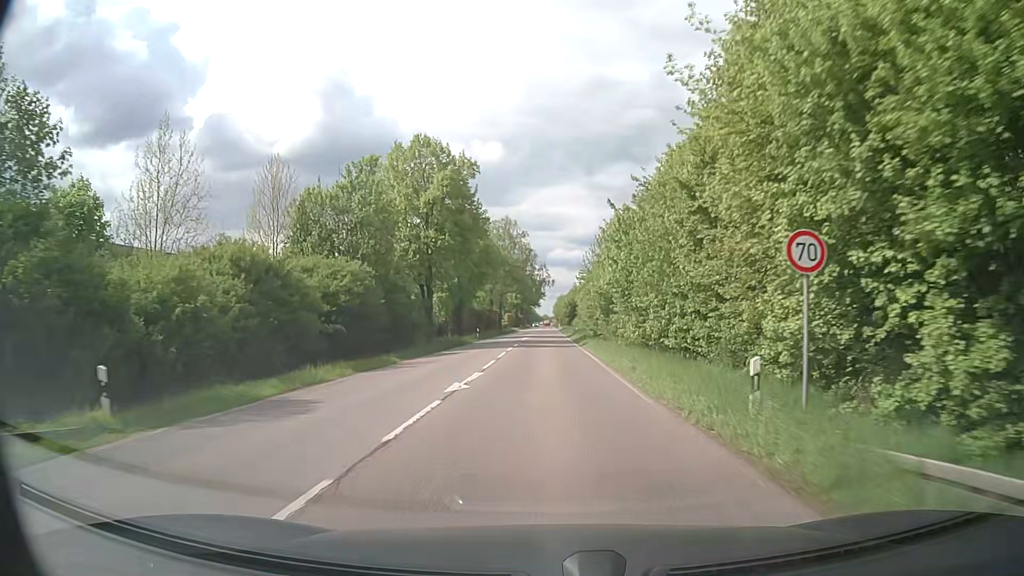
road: secondary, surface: asphalt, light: Day
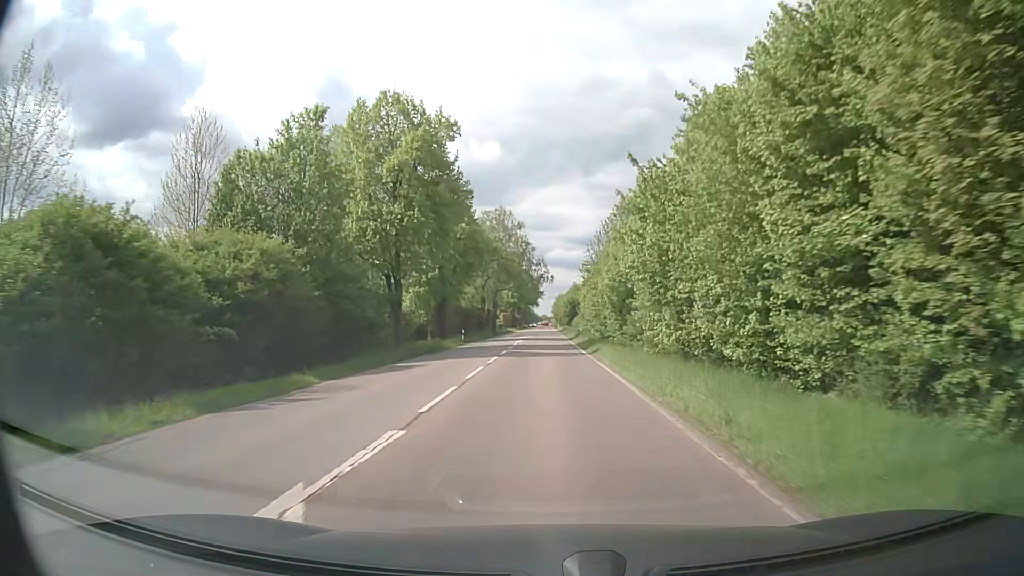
(0.0, +9.8) m; 0°
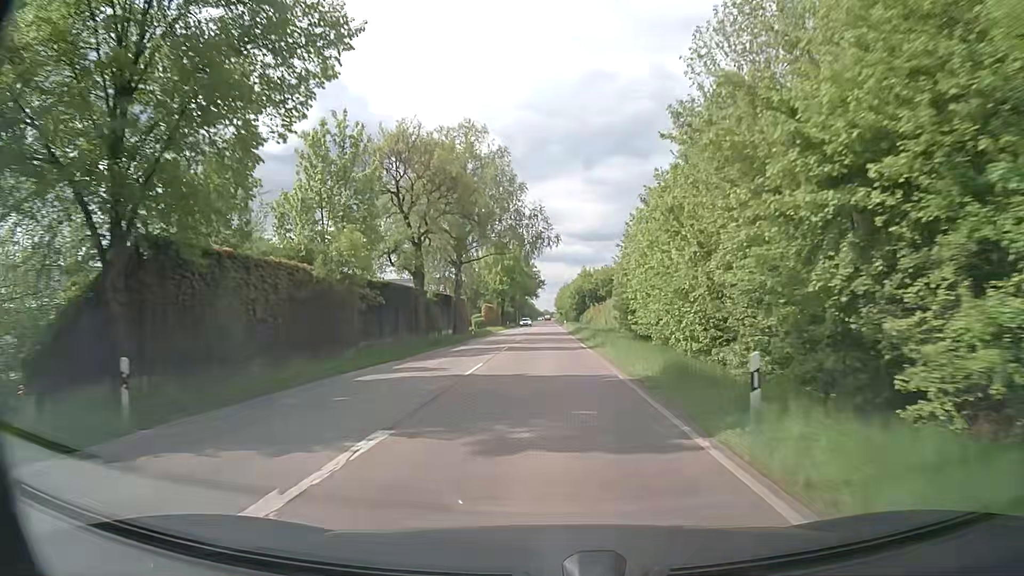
(-0.1, +42.5) m; -1°
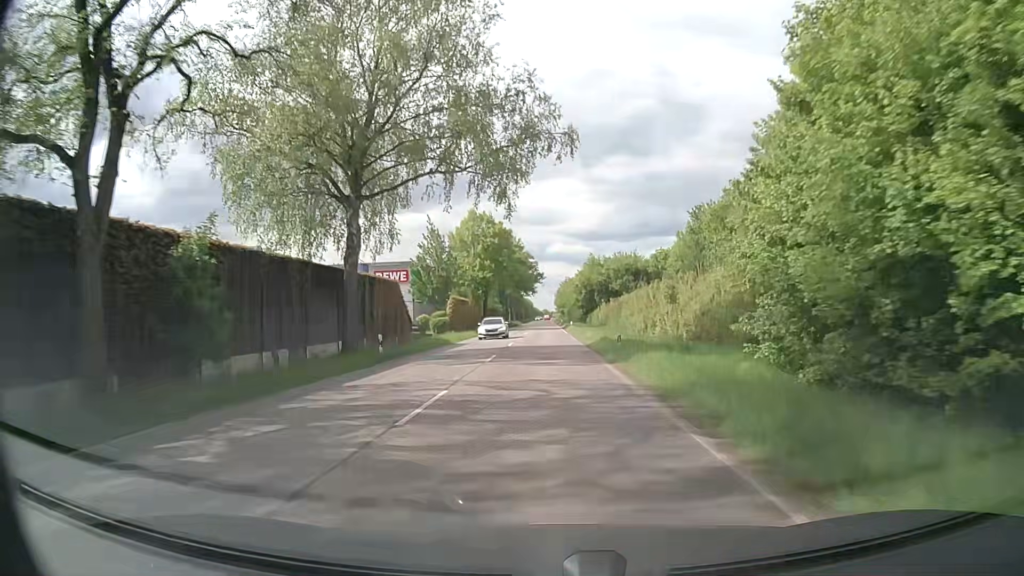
(+0.3, +31.1) m; +1°
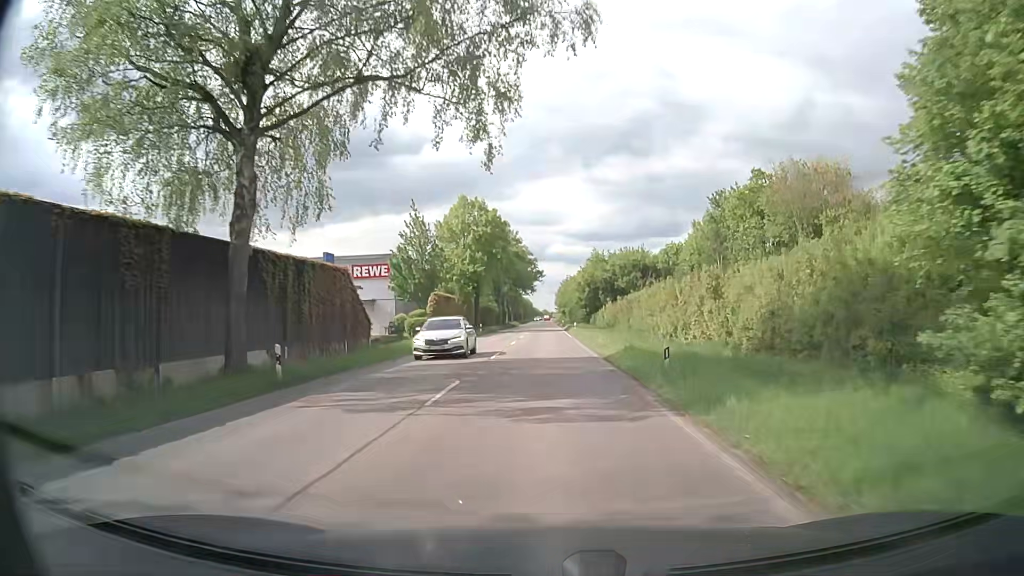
(0.0, +10.1) m; -1°
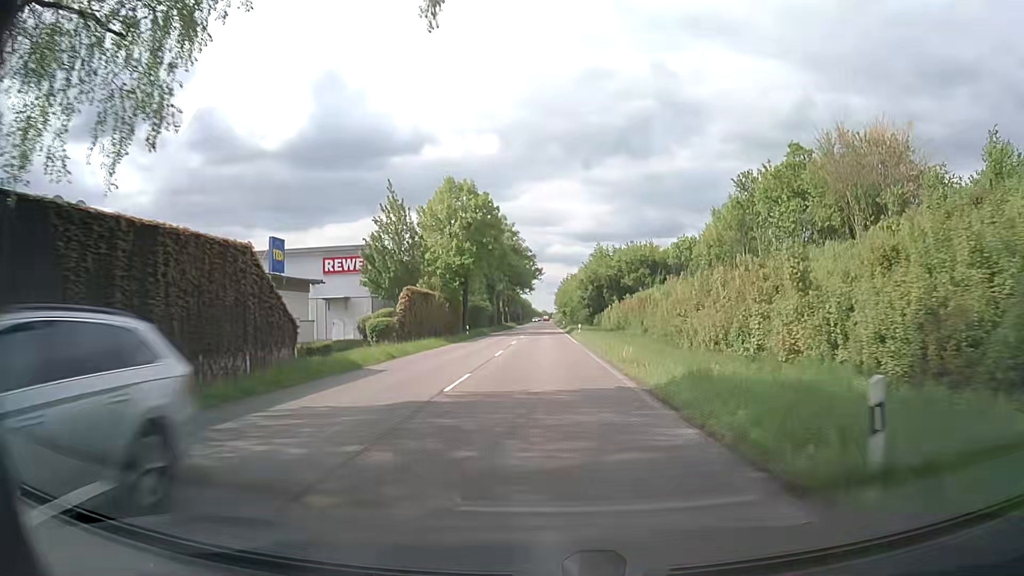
(+0.1, +10.0) m; +1°
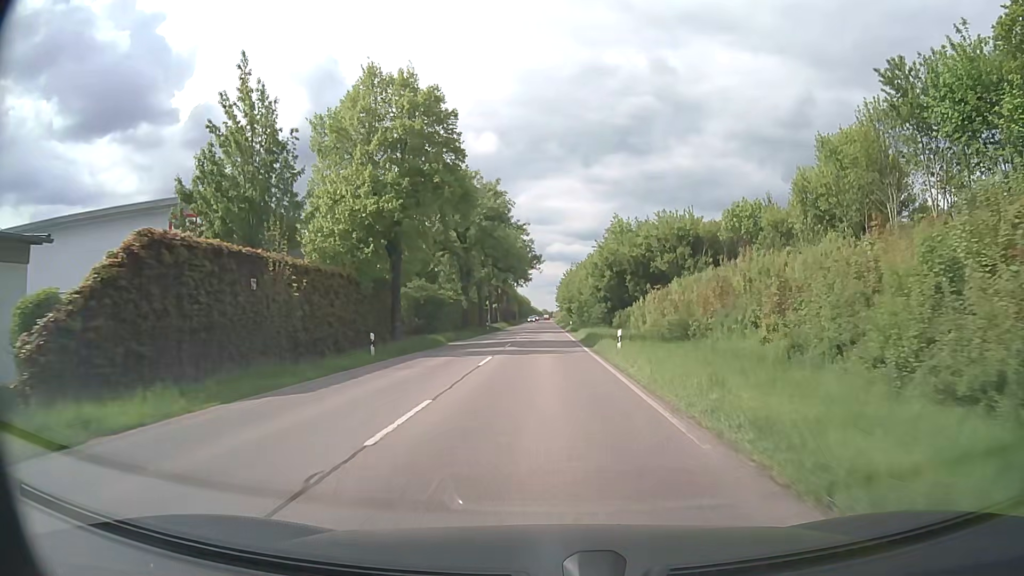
(0.0, +29.5) m; 0°
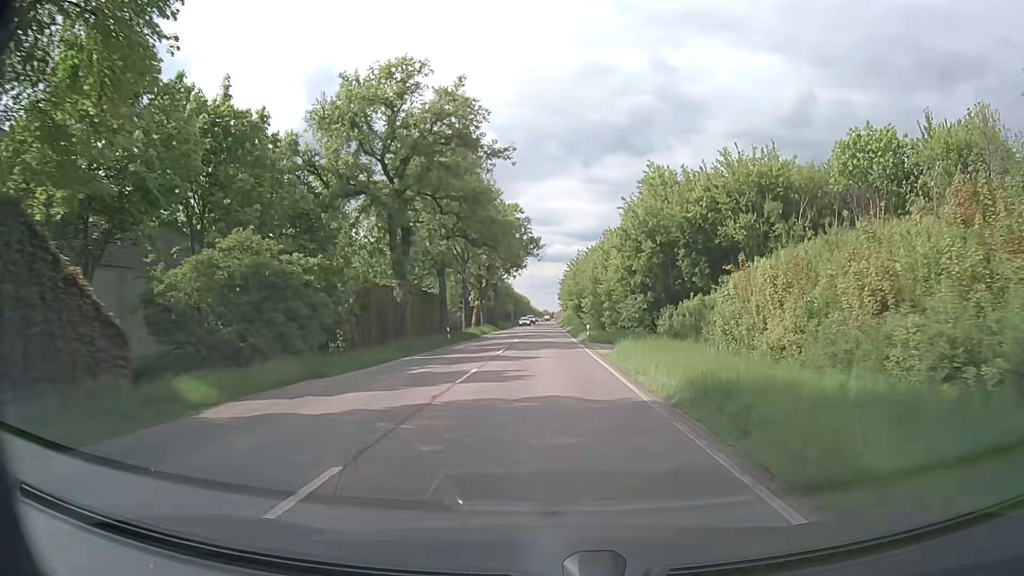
(0.0, +28.8) m; 0°
(0, +10) (0, +20) (0, +30) (0, +40) (0, +50) (0, +60) (0, +70) (0, +80) (-1, +90) (-1, +100) m
